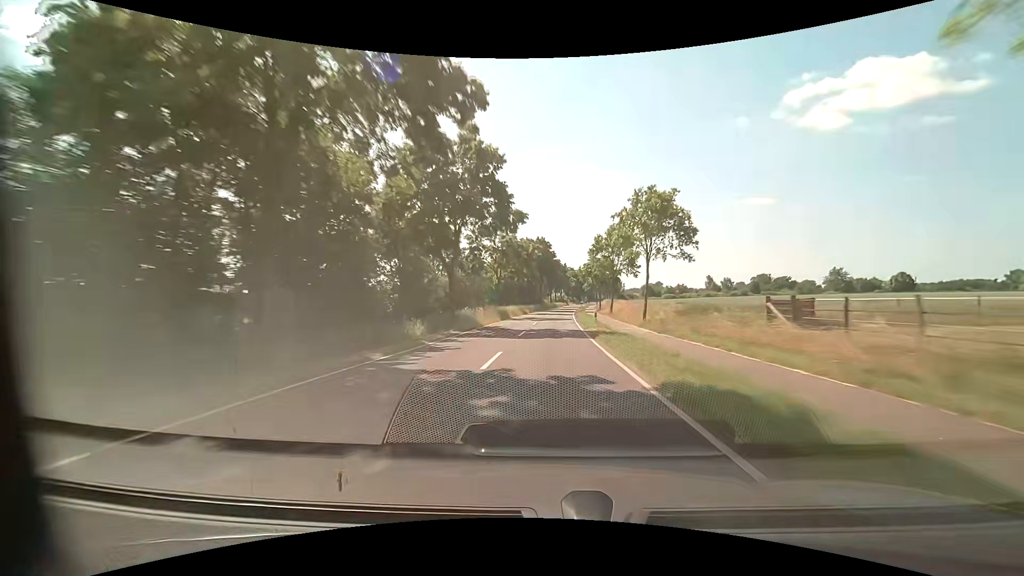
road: tertiary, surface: asphalt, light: Day
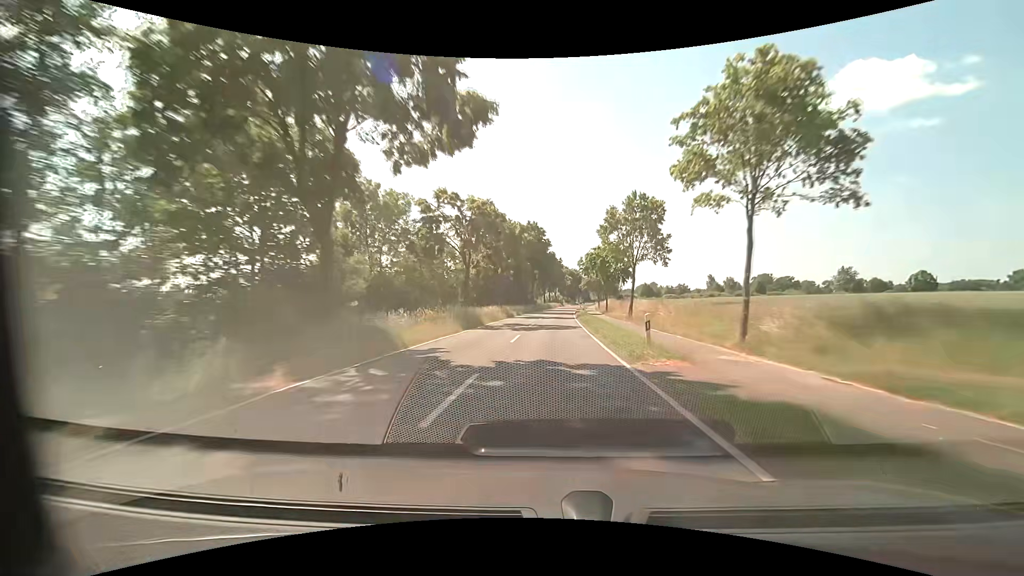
(+0.1, +17.1) m; +1°
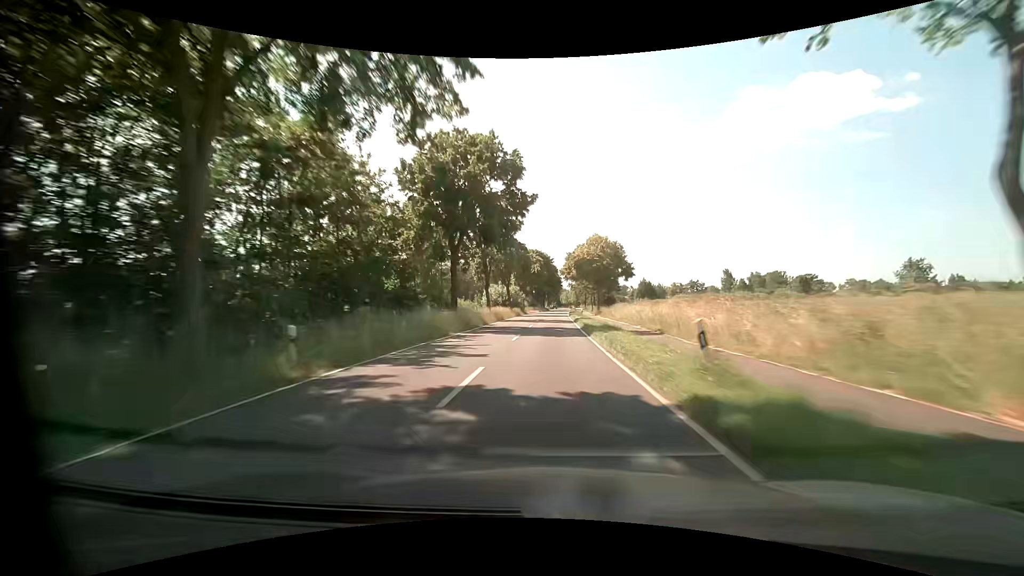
(+3.7, +84.5) m; +5°
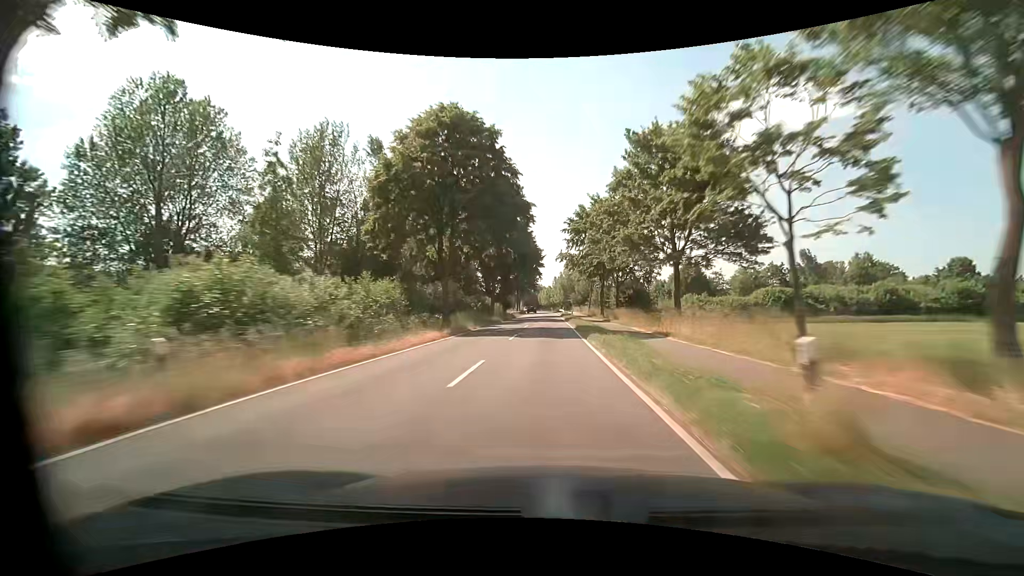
(+2.0, +83.8) m; +3°
(0, +10) (0, +20) (0, +30) (0, +40) (0, +50) (0, +60) (0, +70) (0, +80) (0, +90) (0, +100) m
